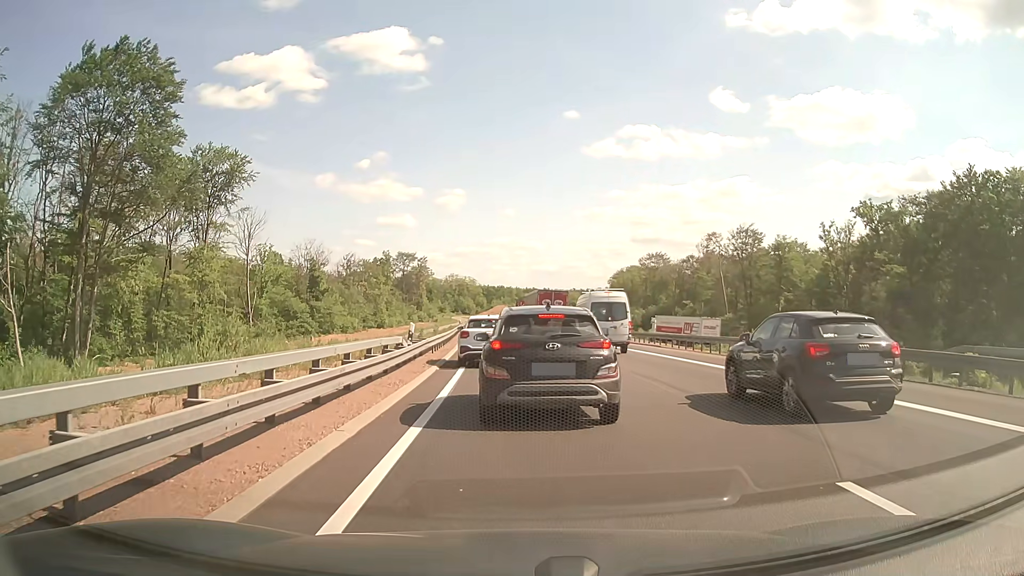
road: motorway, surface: asphalt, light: Day
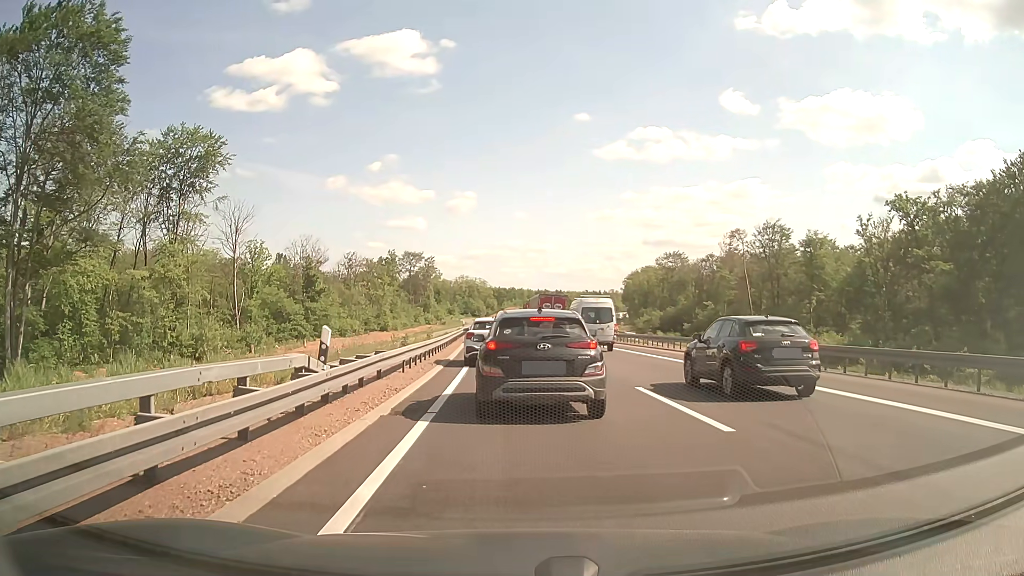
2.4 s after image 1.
(-0.1, +8.9) m; -1°
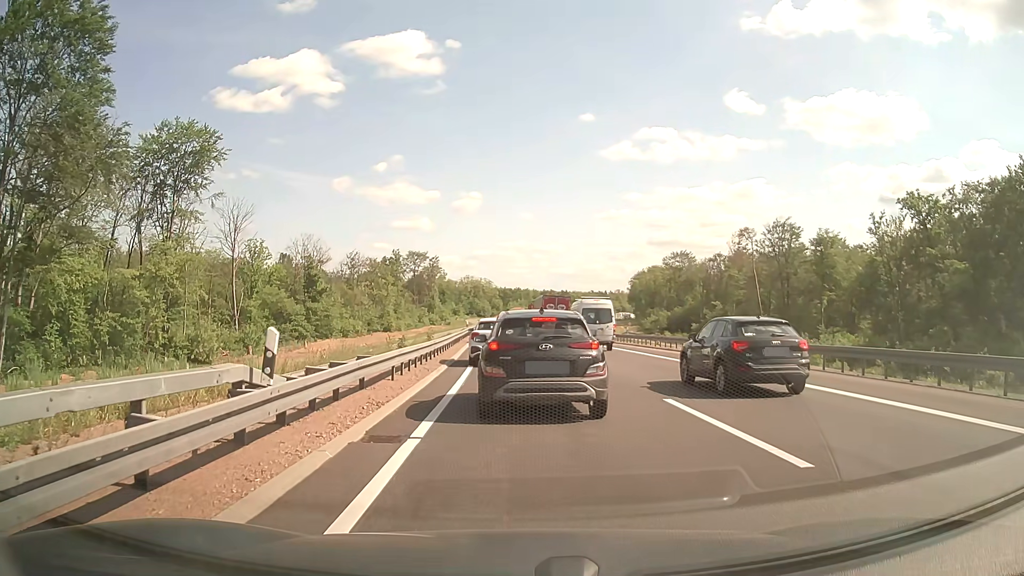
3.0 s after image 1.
(0.0, +2.3) m; 0°
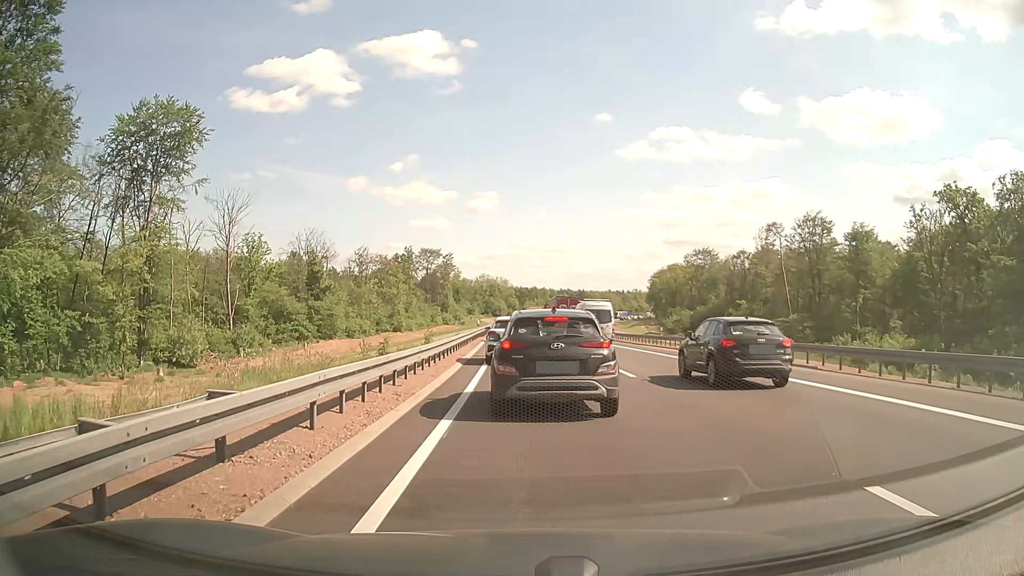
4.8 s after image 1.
(-0.1, +6.9) m; -2°
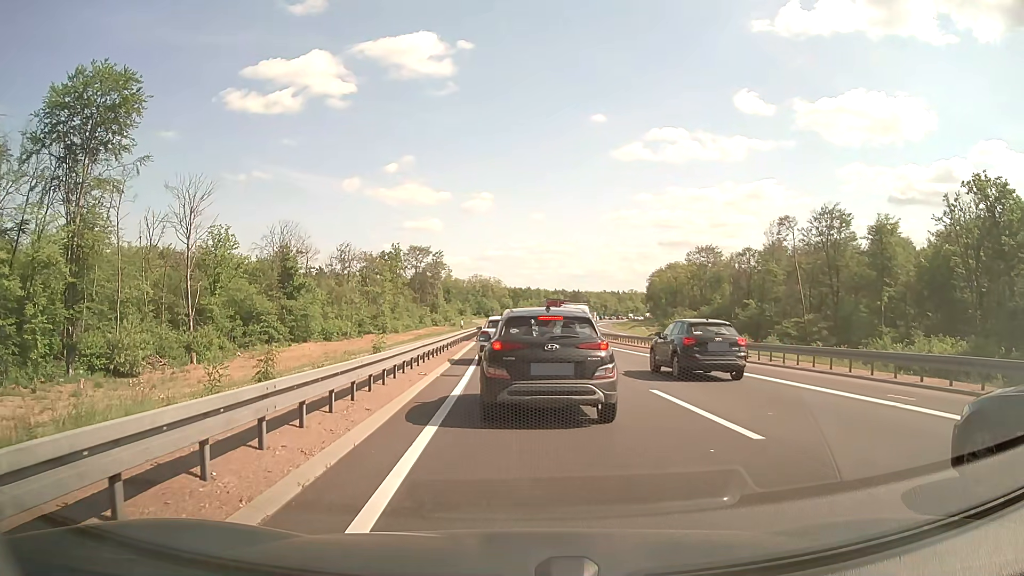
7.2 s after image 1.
(+0.1, +9.4) m; +1°
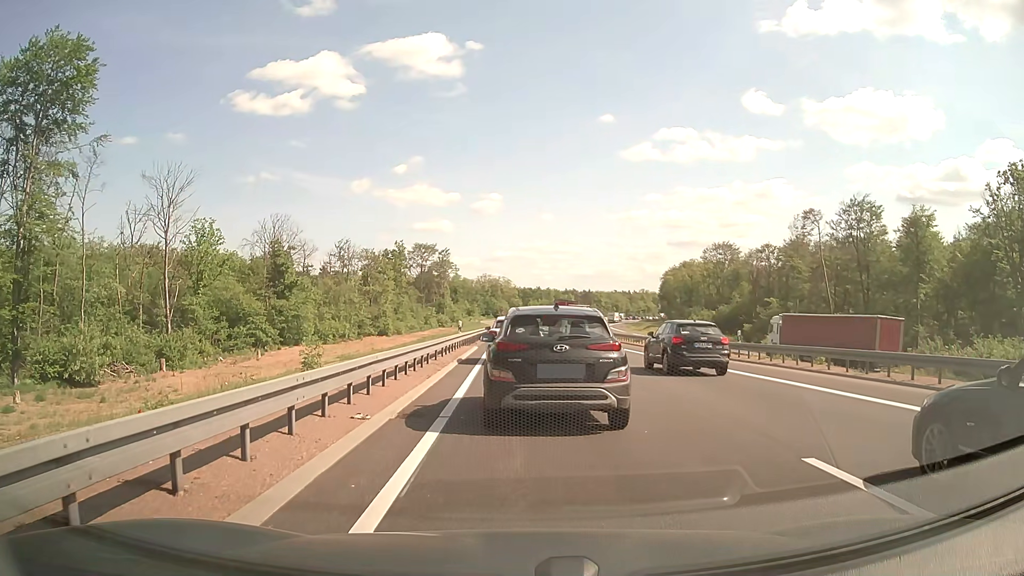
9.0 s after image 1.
(-0.1, +7.2) m; -1°
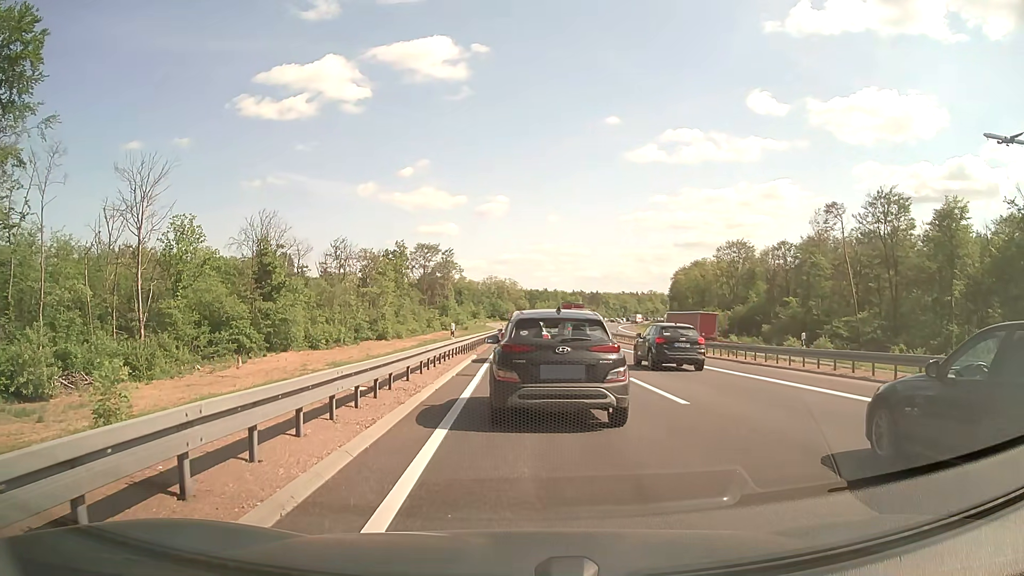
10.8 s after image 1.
(0.0, +6.7) m; 0°
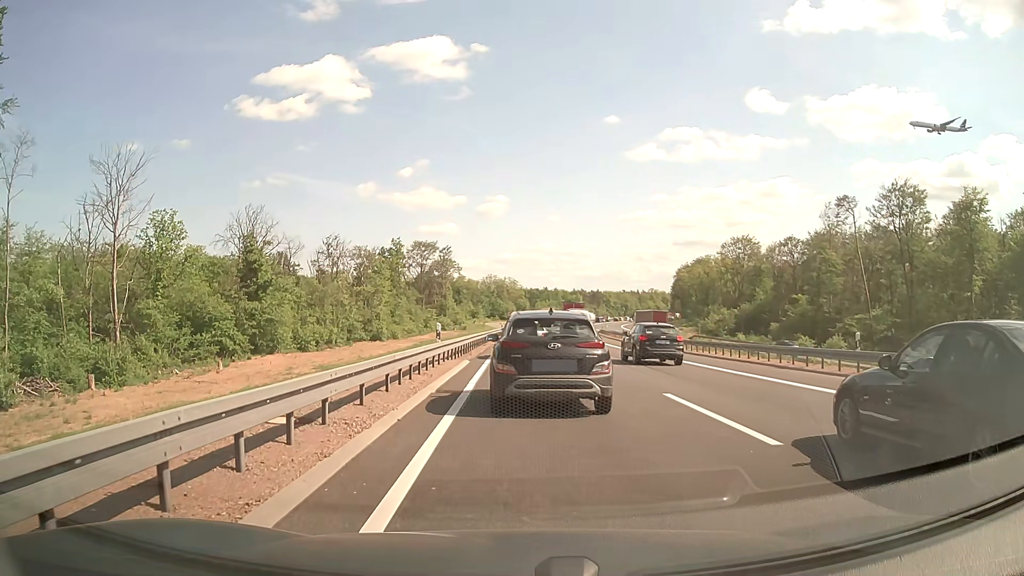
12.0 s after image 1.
(0.0, +4.4) m; 0°
(0, +10) (0, +20) (0, +30) (0, +40) (0, +50) (0, +60) (0, +70) (+1, +80) (+1, +90) (+1, +100) m
